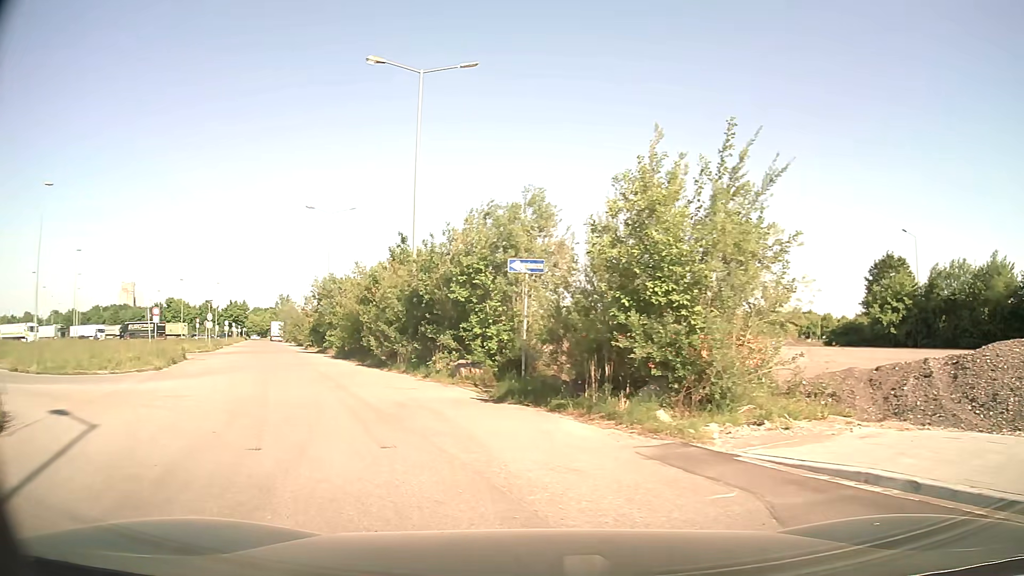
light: Day
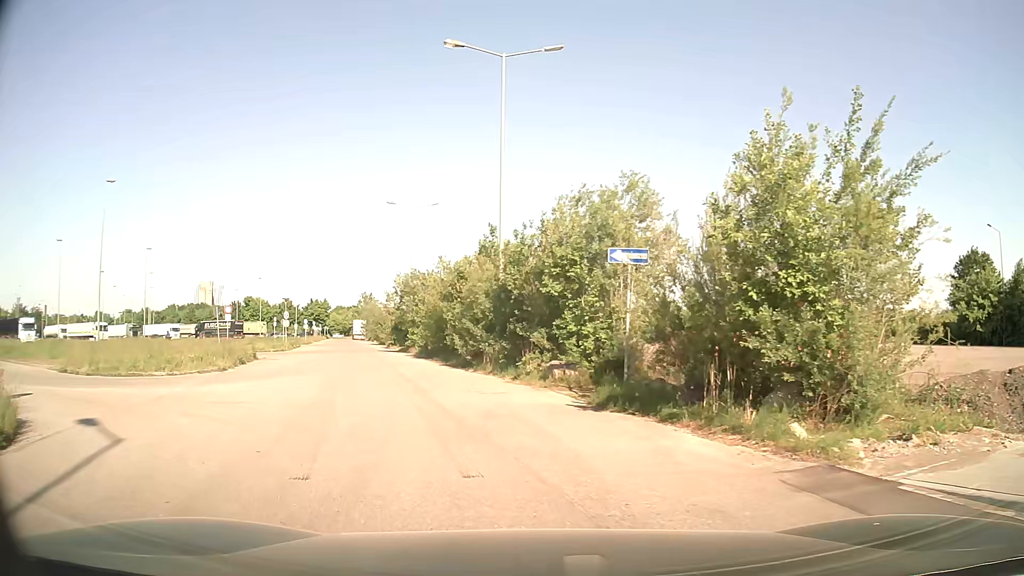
(-0.1, +1.6) m; -8°
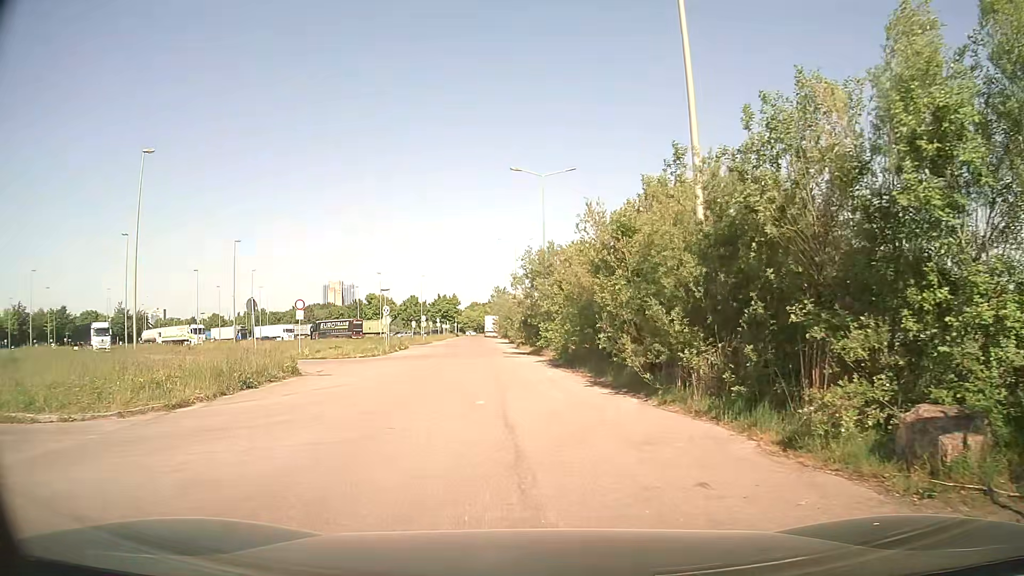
(-1.4, +11.6) m; -11°
(0, +10) (-1, +20) (-2, +30) (-3, +40) (-4, +50) (-5, +60) (-6, +70) (-7, +80) (-8, +90) (-9, +100) m
